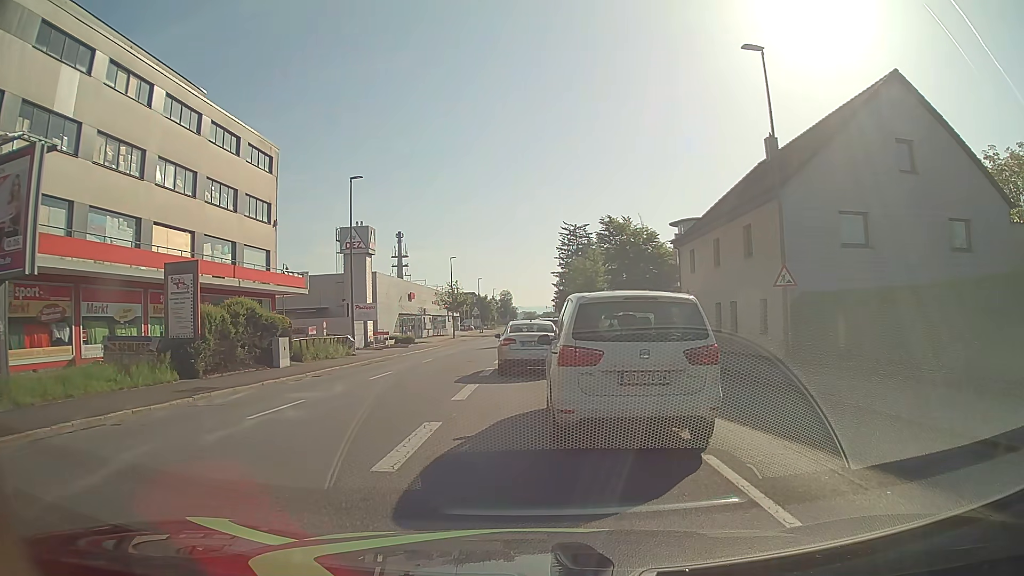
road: tertiary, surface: asphalt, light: Day
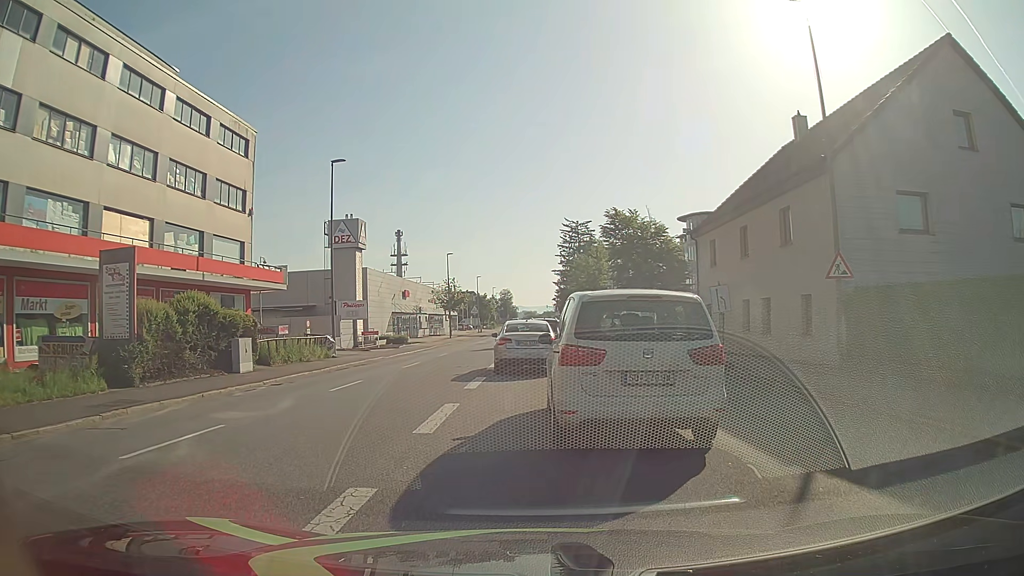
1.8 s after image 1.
(0.0, +3.9) m; 0°
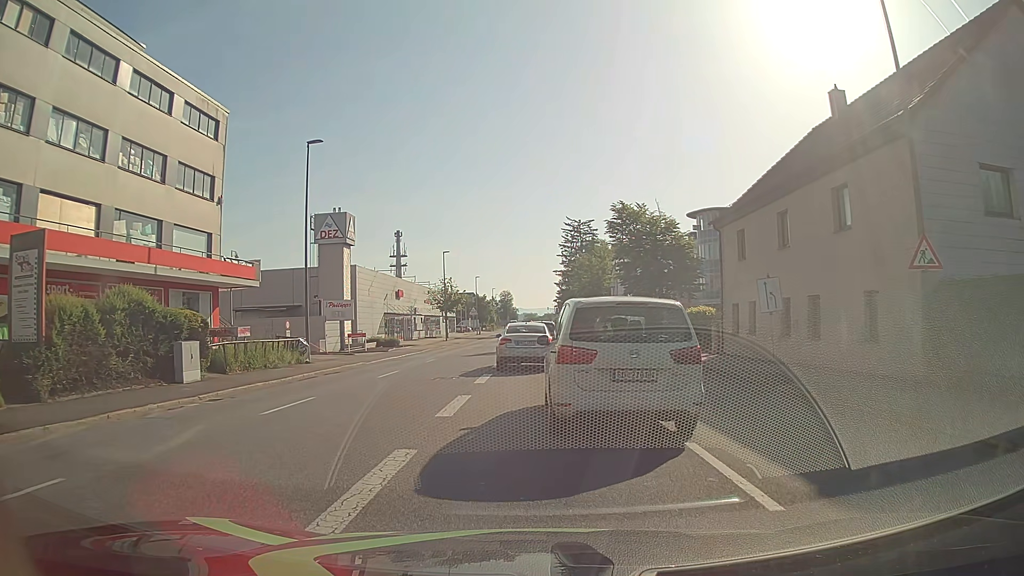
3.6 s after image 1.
(0.0, +4.3) m; +1°
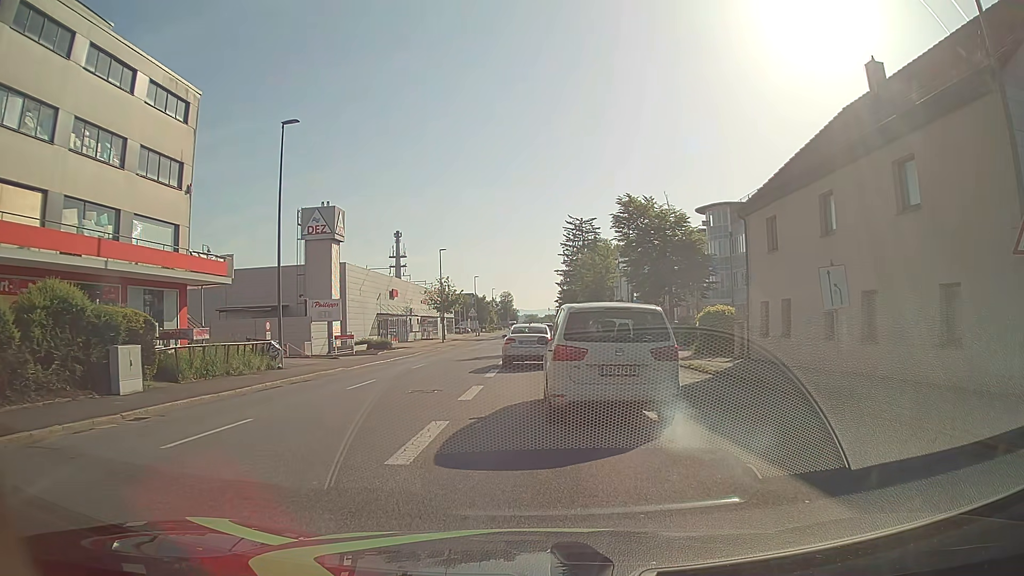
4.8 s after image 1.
(0.0, +3.6) m; -1°
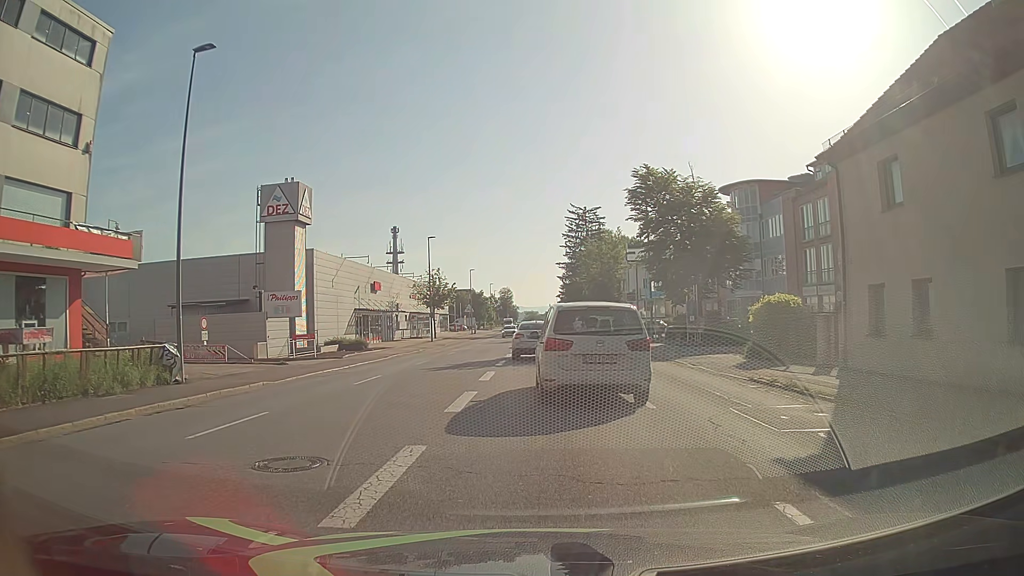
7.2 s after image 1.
(+0.1, +8.4) m; +1°
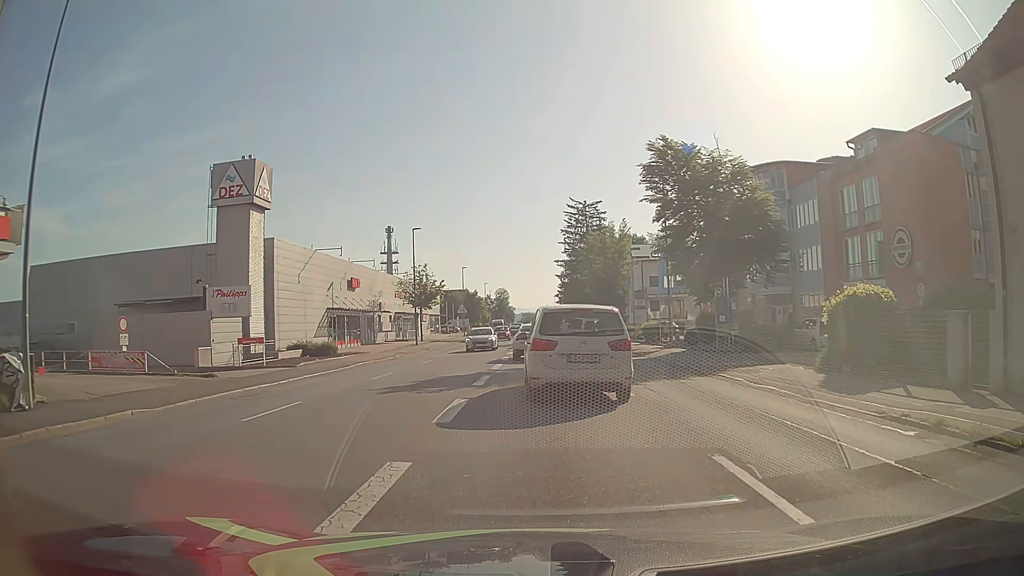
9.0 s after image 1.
(-0.1, +7.0) m; 0°
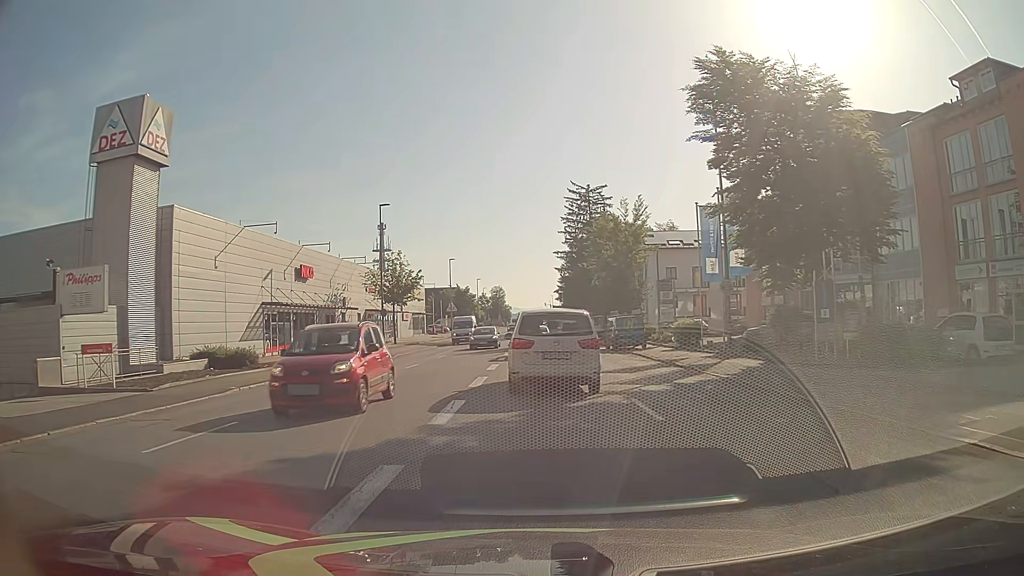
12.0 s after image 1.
(0.0, +12.1) m; 0°
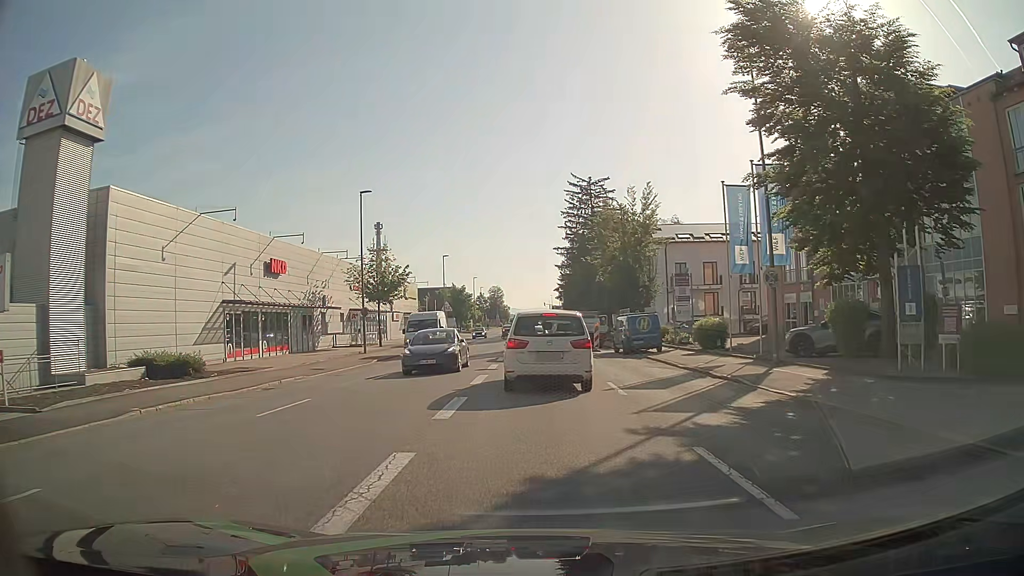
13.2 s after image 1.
(0.0, +5.2) m; 0°
(0, +10) (0, +20) (0, +30) (0, +40) (0, +50) (0, +60) (-1, +70) (-1, +80) (-1, +90) (-1, +100) m
